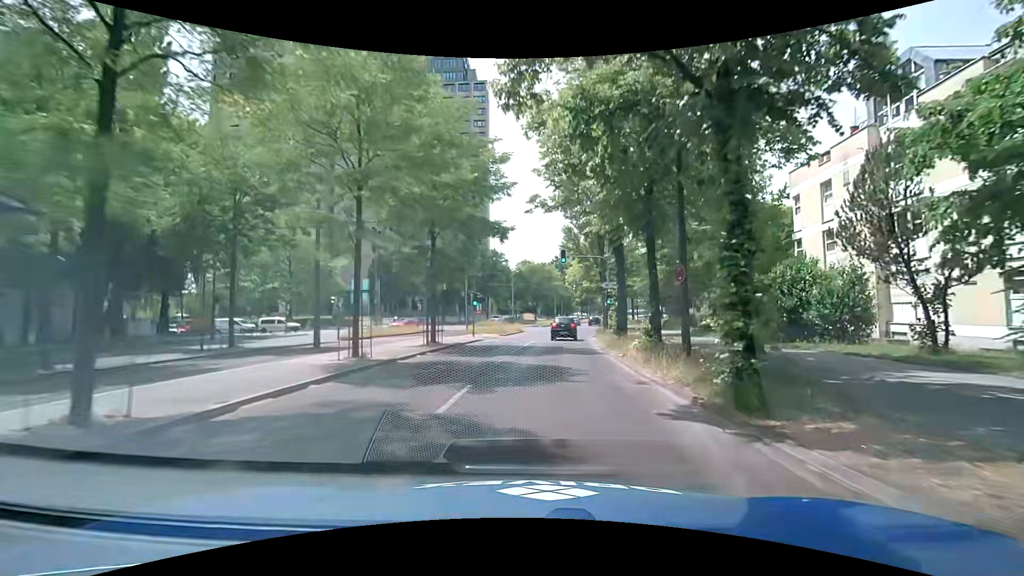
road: secondary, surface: asphalt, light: Day
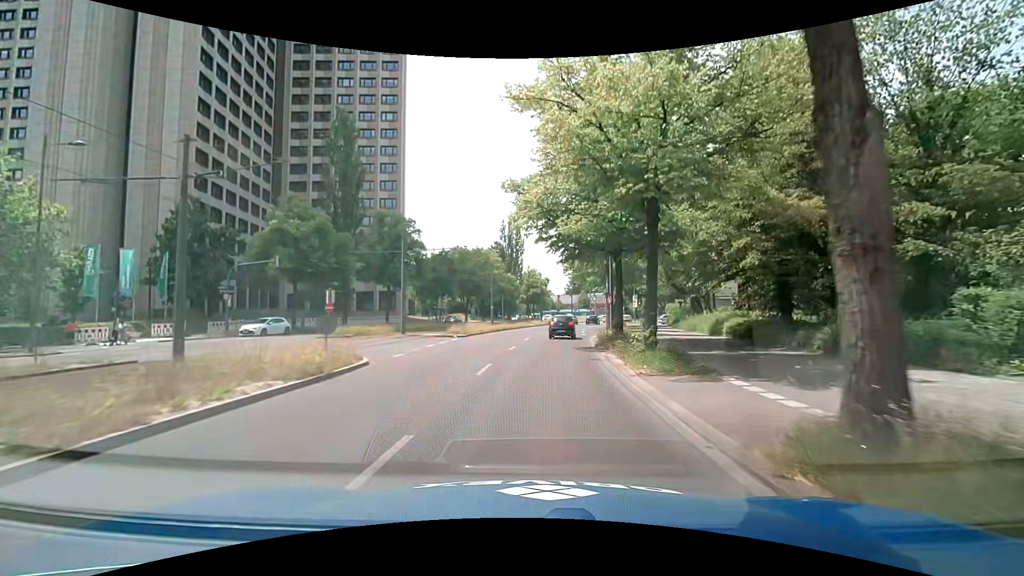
(+1.9, +35.0) m; +7°
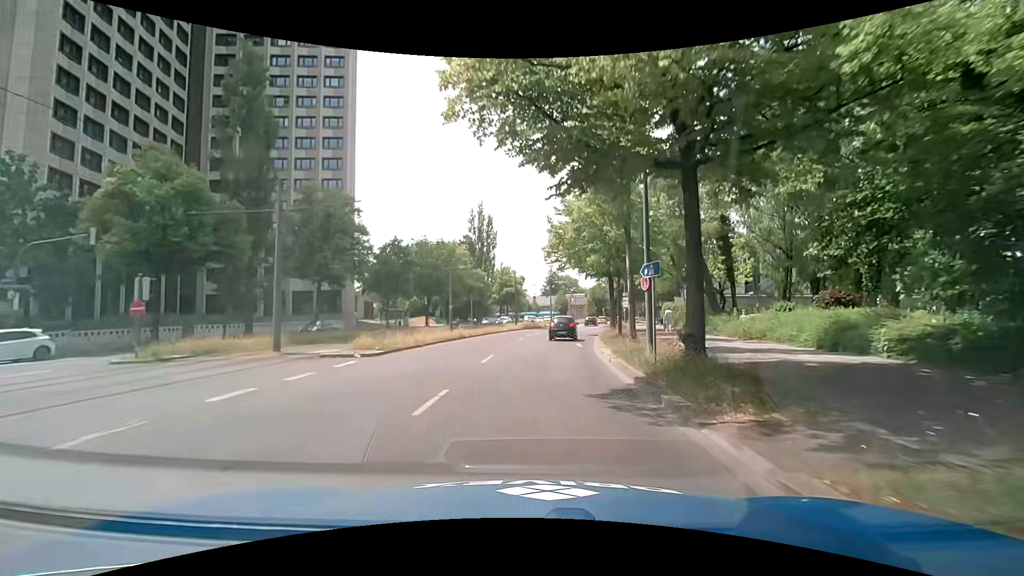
(+0.2, +14.0) m; +2°
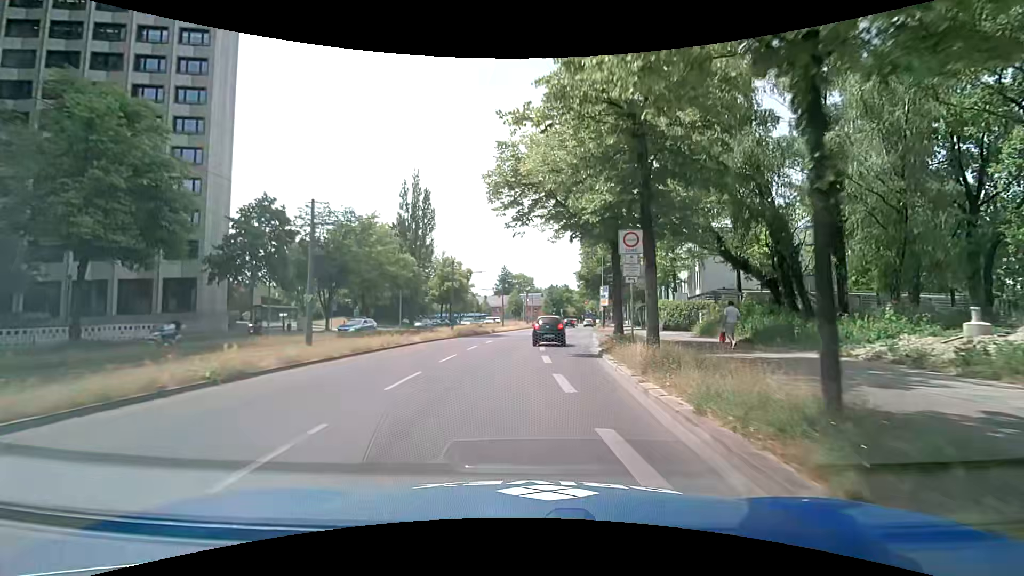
(+0.9, +21.0) m; +5°
